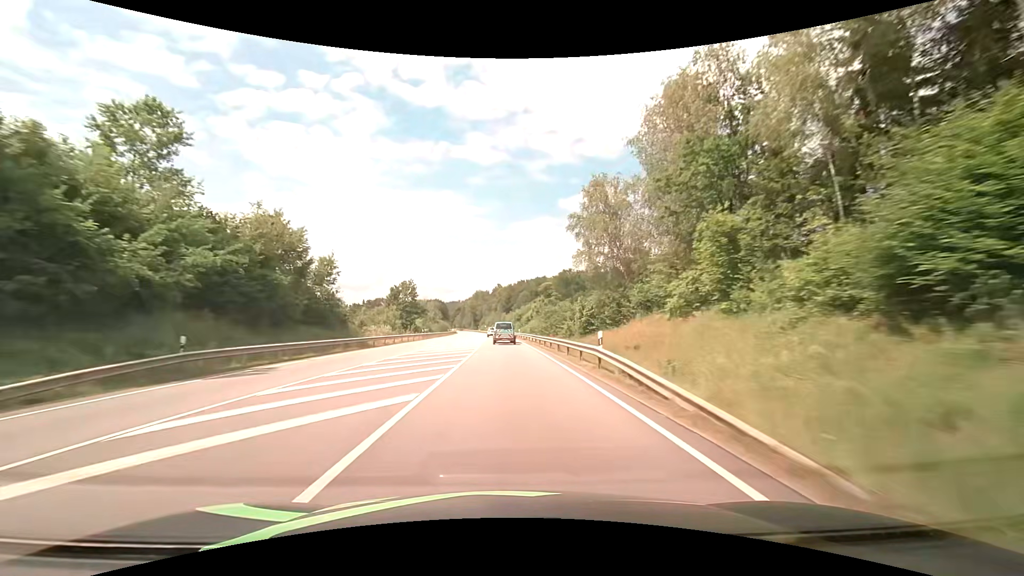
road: primary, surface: asphalt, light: Day
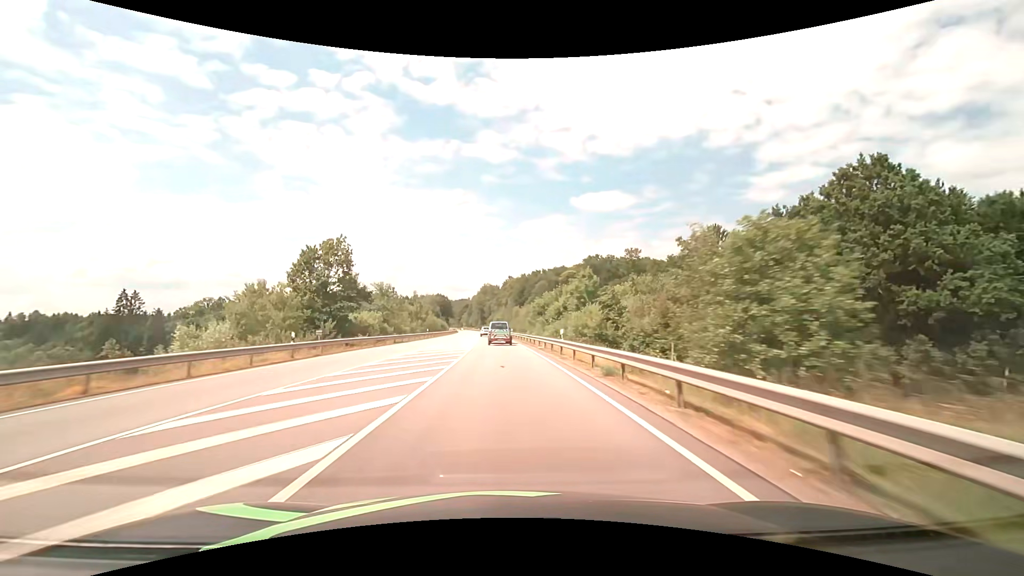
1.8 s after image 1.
(-0.1, +43.9) m; -1°
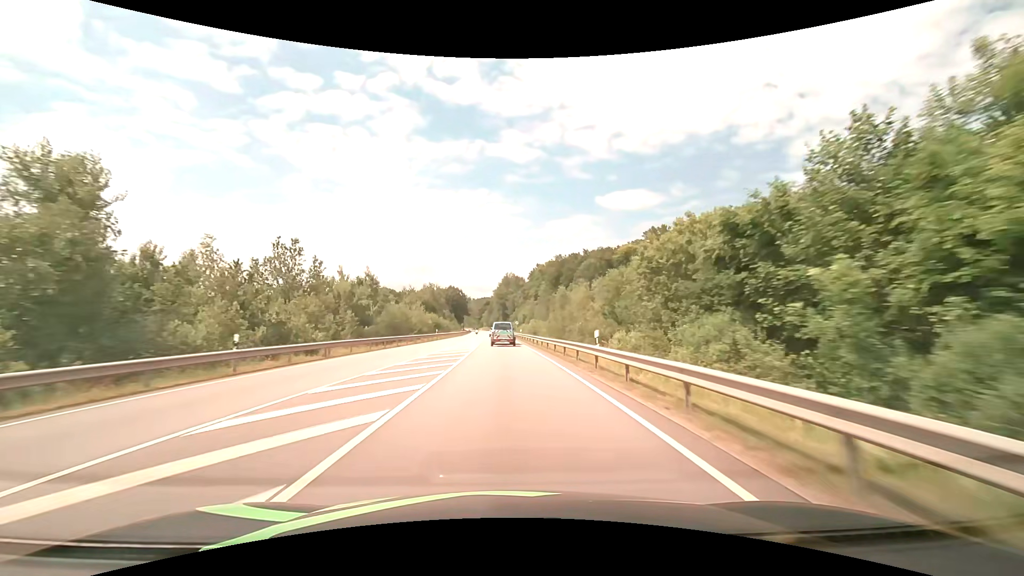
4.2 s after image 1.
(-1.3, +56.0) m; -3°
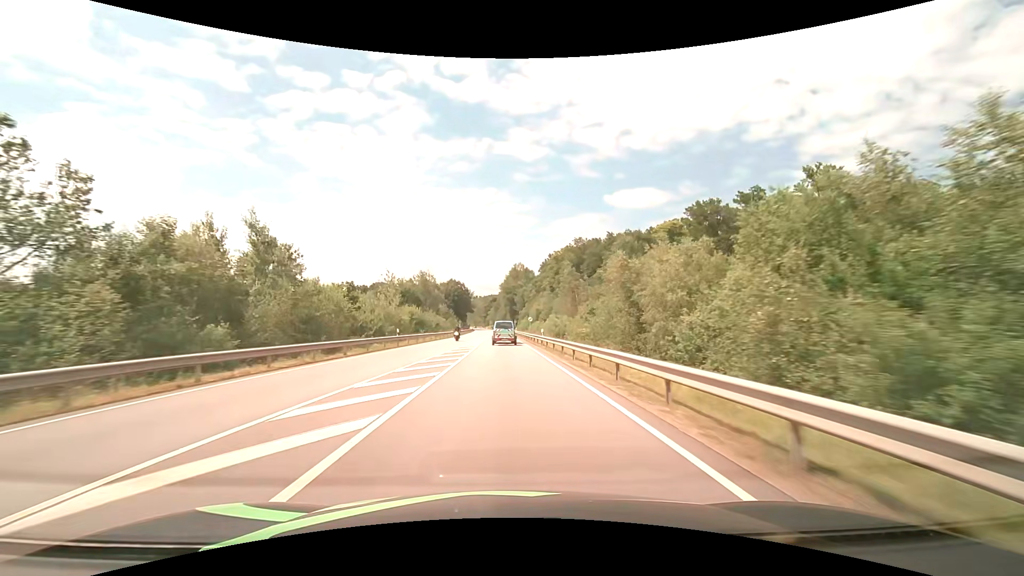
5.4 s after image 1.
(-0.3, +27.3) m; -1°
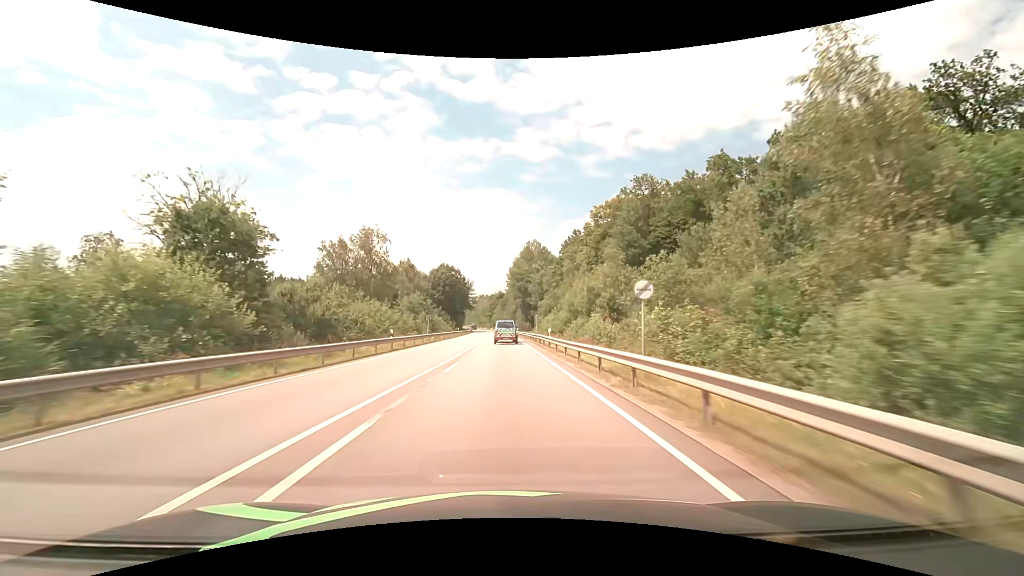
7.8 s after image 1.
(-0.5, +54.0) m; -1°
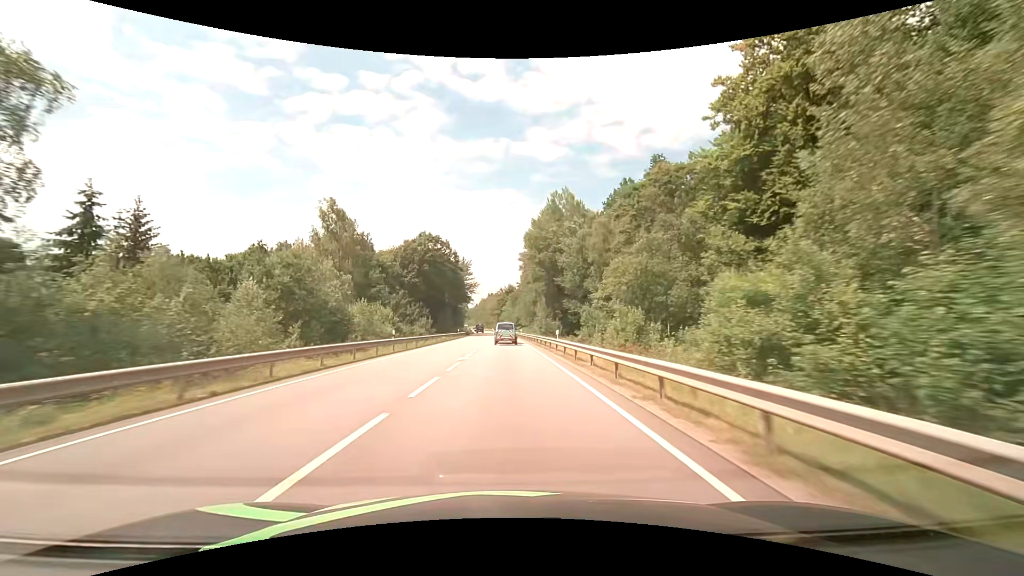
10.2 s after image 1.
(-0.5, +53.8) m; -1°
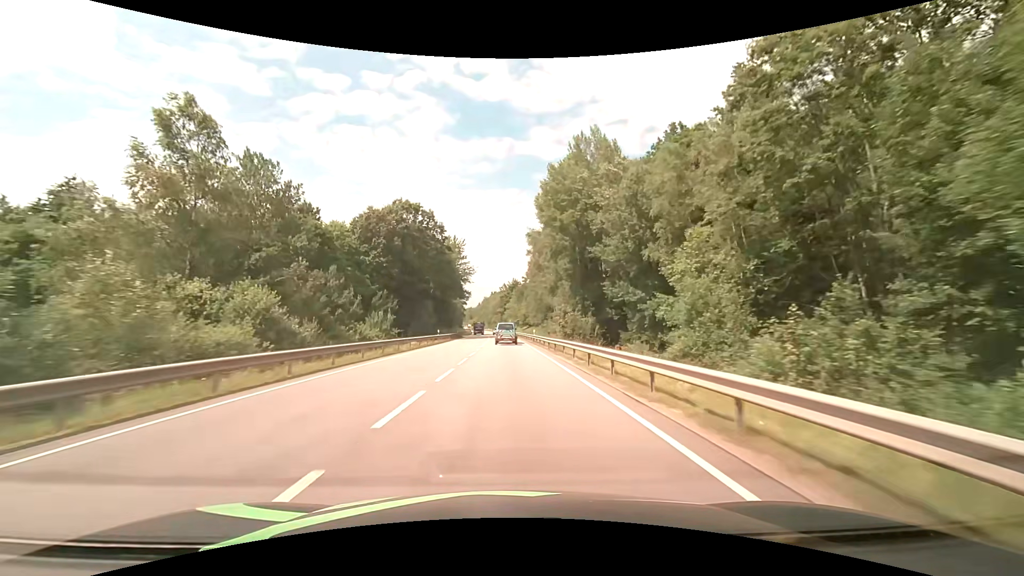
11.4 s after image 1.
(-0.2, +27.2) m; 0°
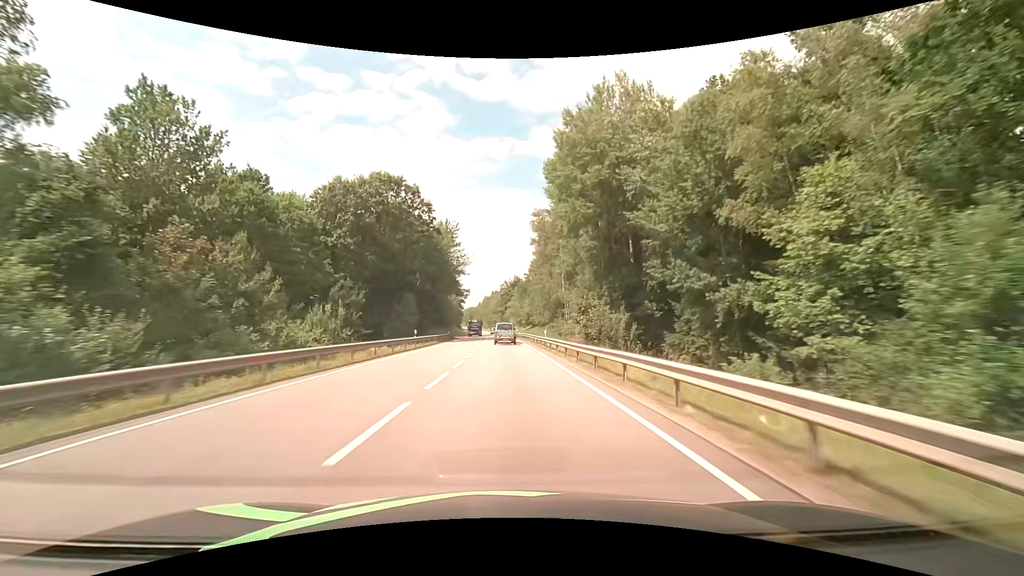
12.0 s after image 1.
(-0.1, +13.7) m; 0°
(0, +10) (0, +20) (0, +30) (0, +40) (0, +50) (0, +60) (-1, +70) (-1, +80) (-1, +90) (-2, +100) m
